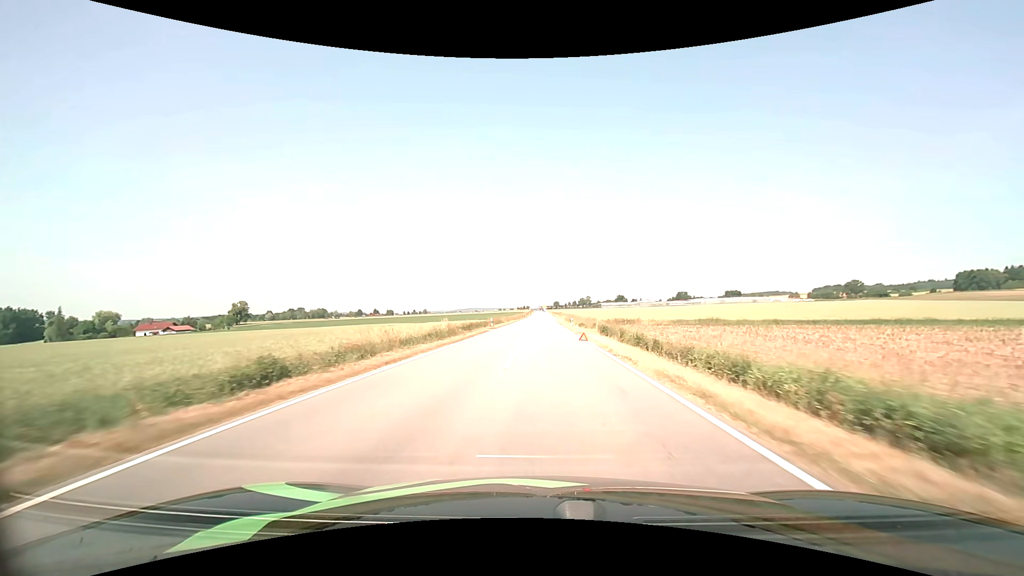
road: tertiary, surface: asphalt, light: Day
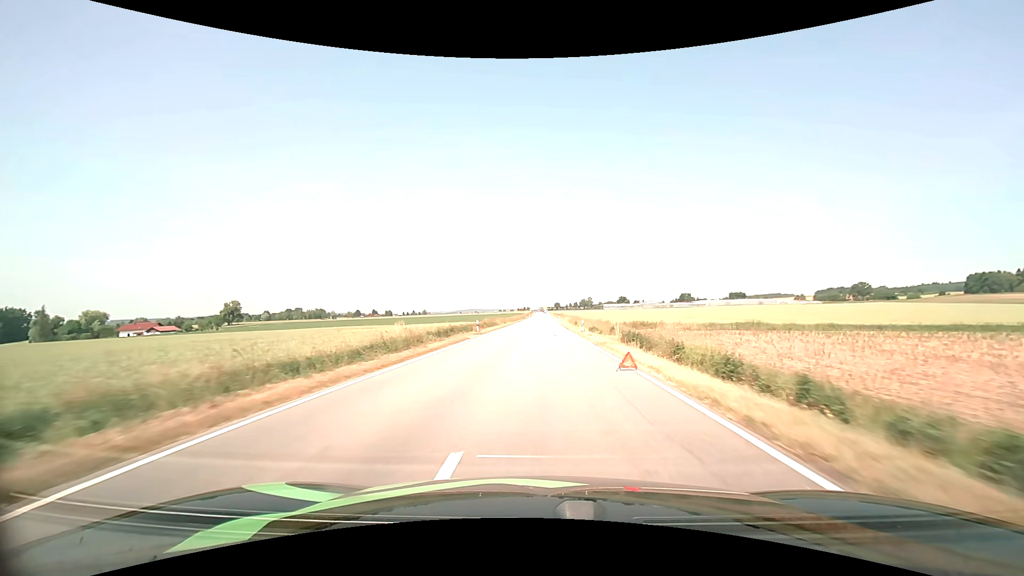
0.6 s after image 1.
(0.0, +11.6) m; 0°
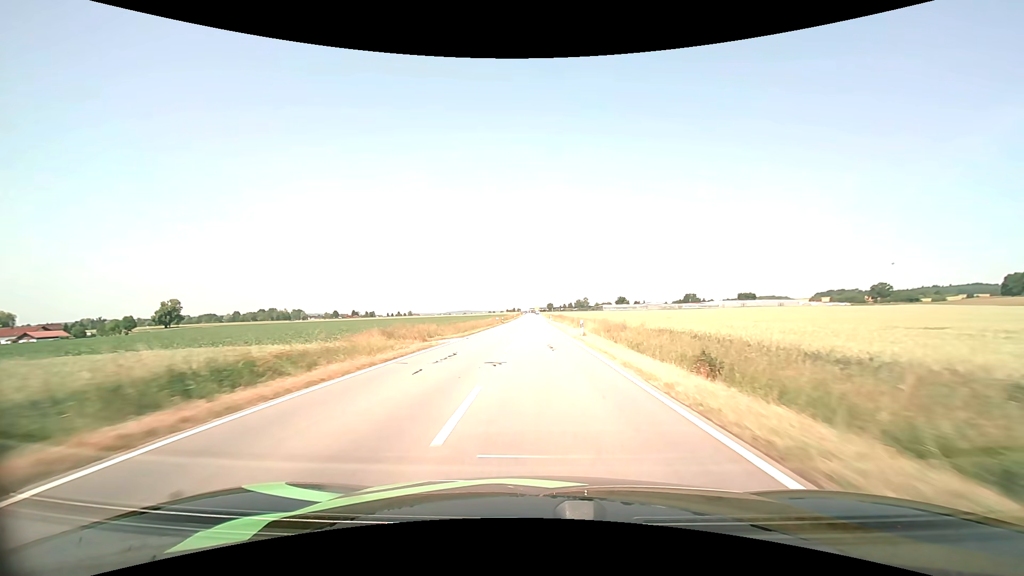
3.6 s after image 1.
(+0.6, +57.8) m; +1°
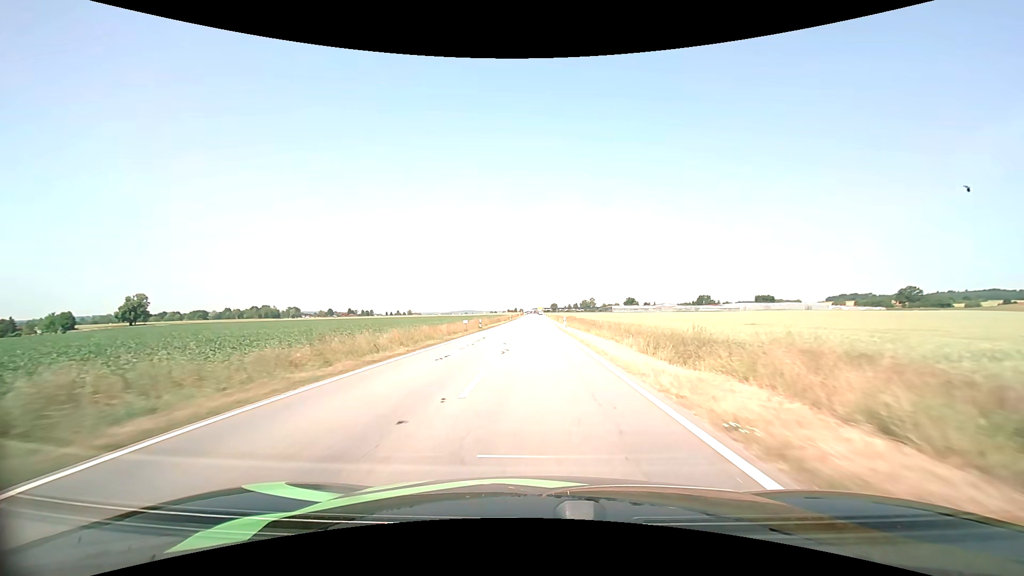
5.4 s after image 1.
(-0.1, +34.6) m; 0°
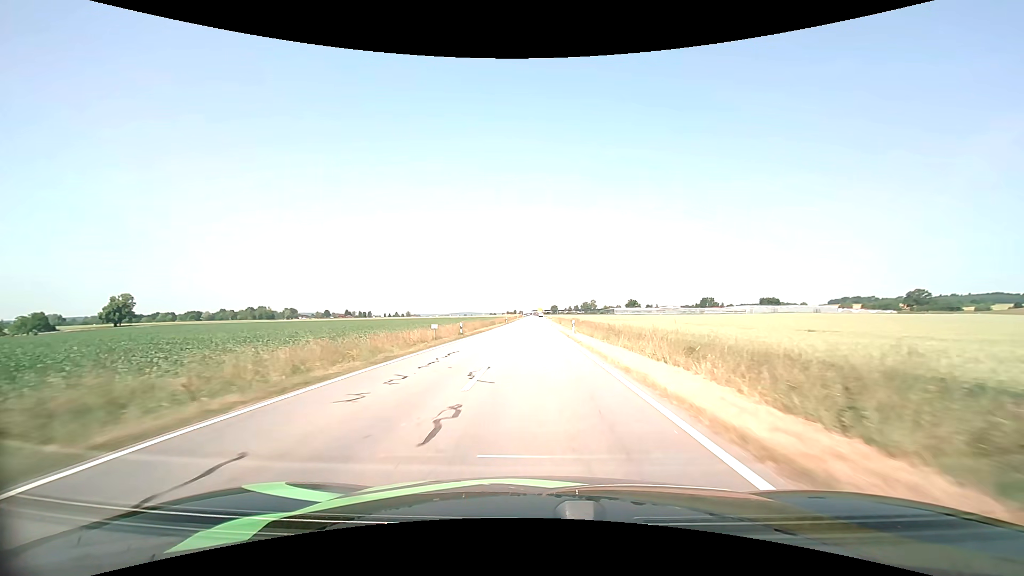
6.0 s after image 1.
(0.0, +11.5) m; 0°
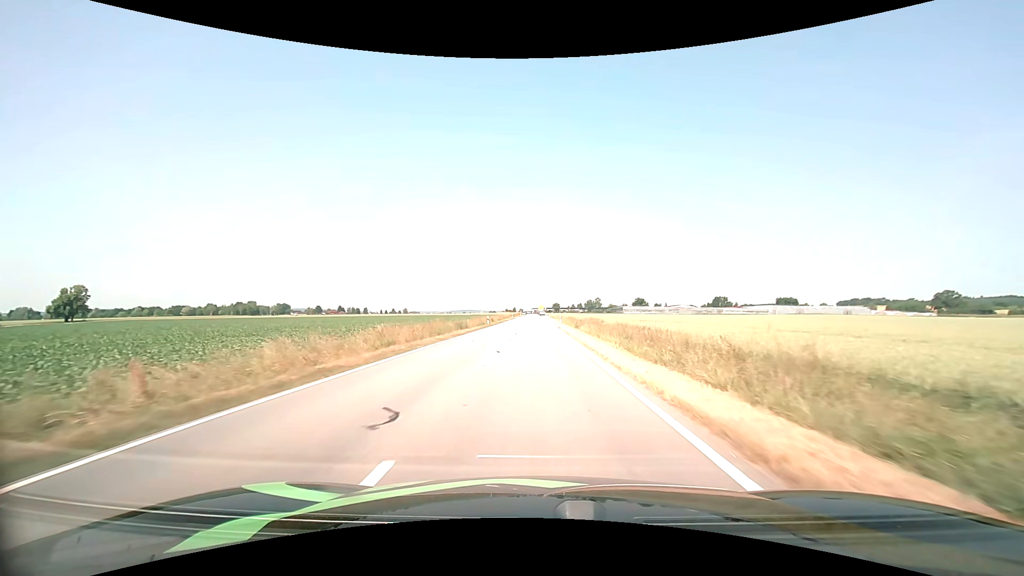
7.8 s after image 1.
(0.0, +33.4) m; 0°
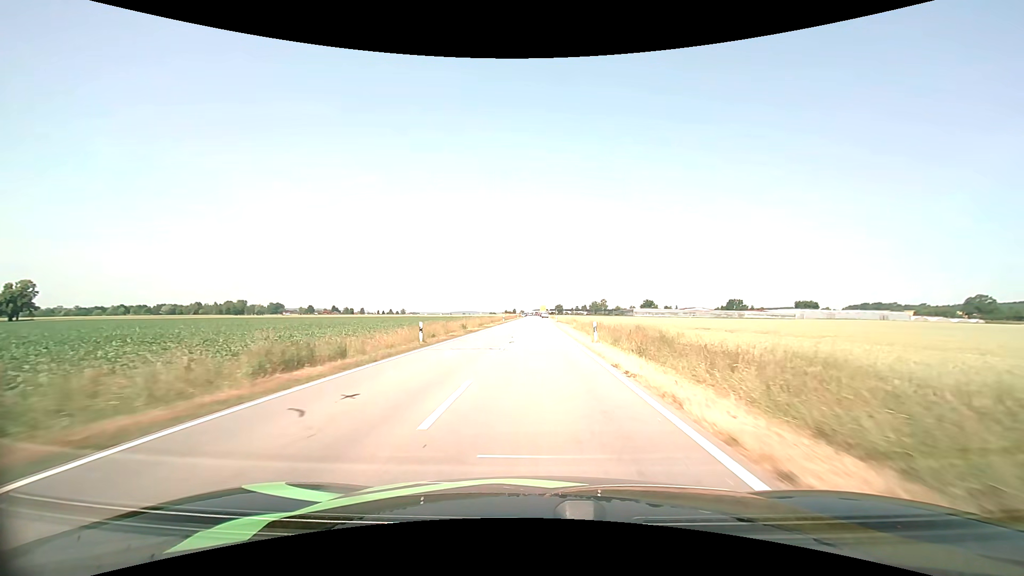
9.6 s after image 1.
(-0.1, +31.5) m; 0°
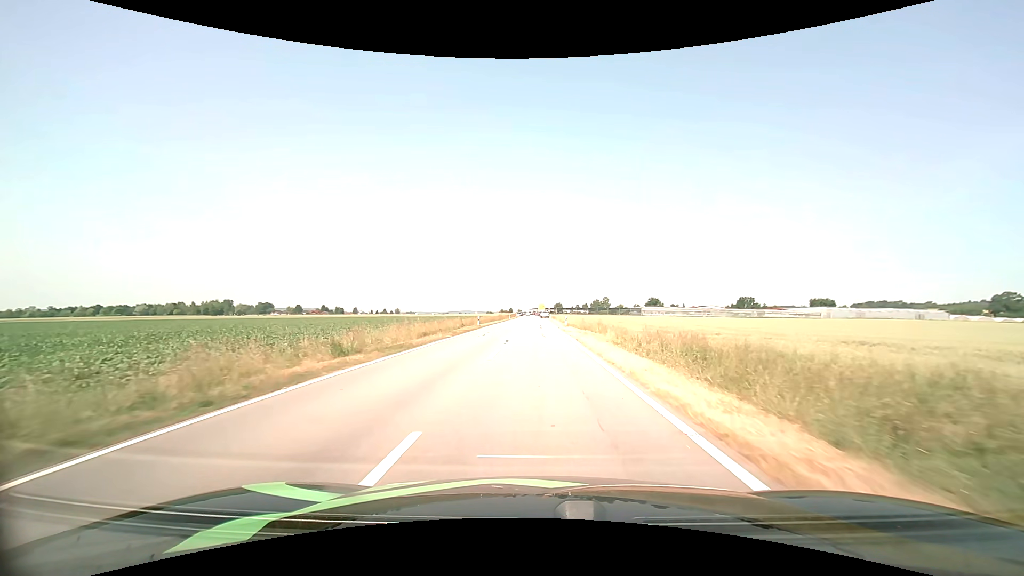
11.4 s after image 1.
(+0.1, +29.2) m; 0°
(0, +10) (0, +20) (0, +30) (0, +40) (0, +50) (0, +60) (0, +70) (0, +80) (0, +90) (-1, +100) m
